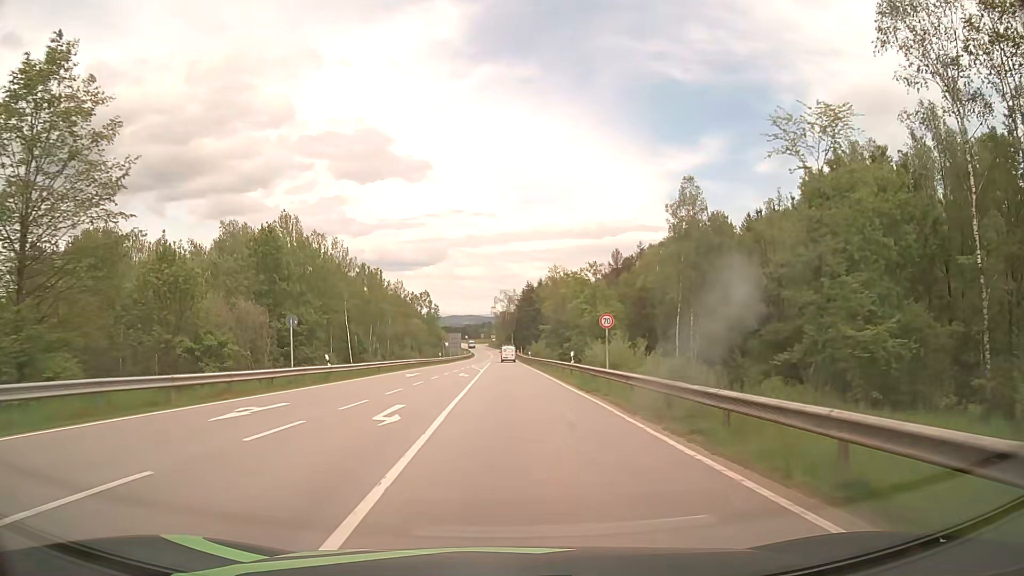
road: secondary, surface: asphalt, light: Day
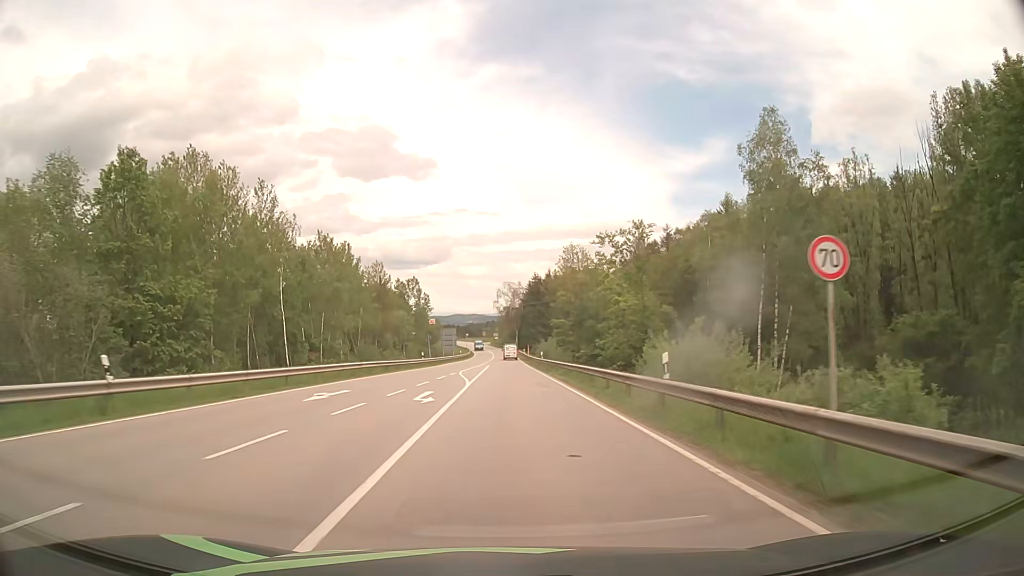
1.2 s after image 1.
(+0.1, +20.2) m; 0°
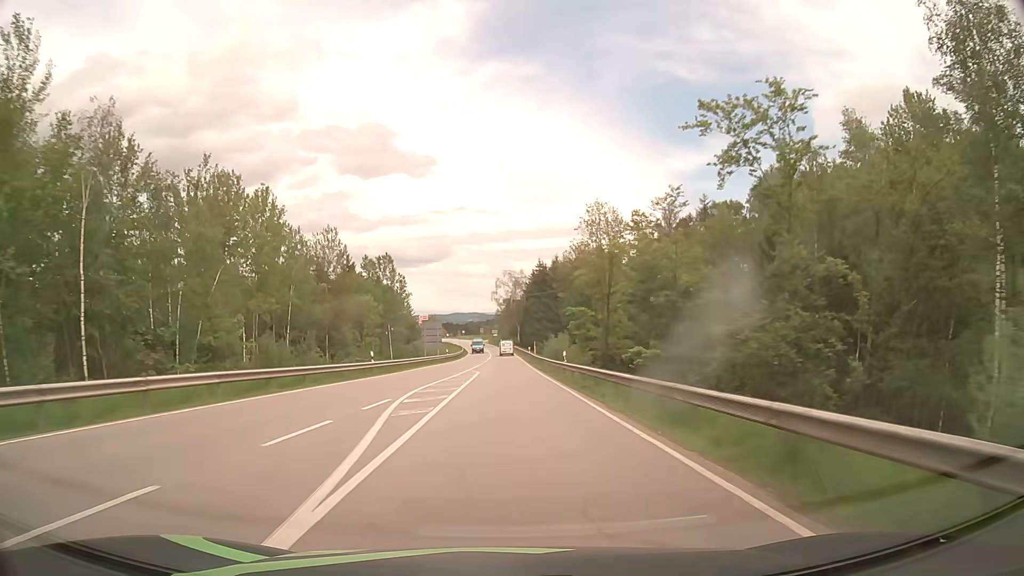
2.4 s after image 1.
(+0.1, +23.5) m; 0°
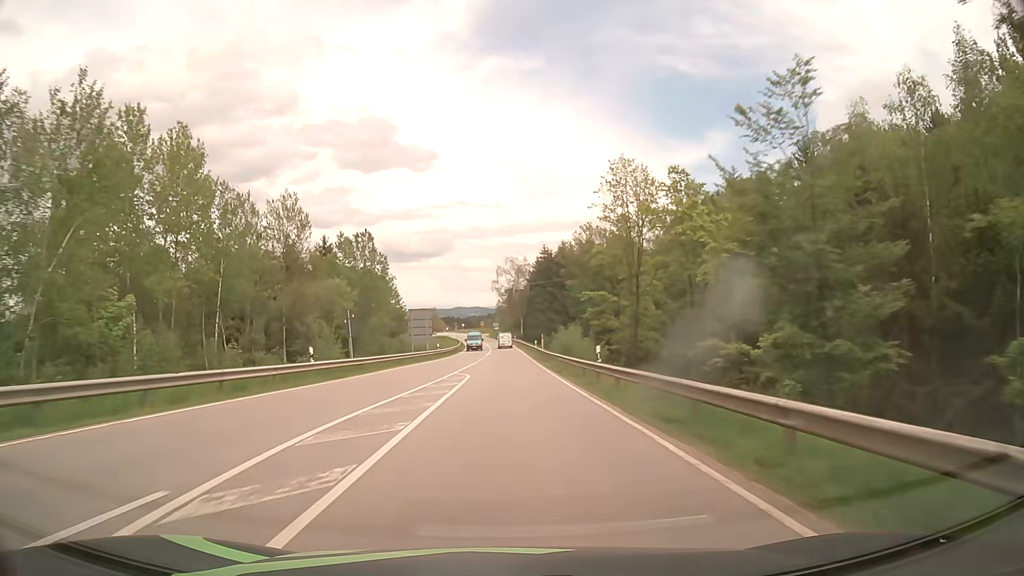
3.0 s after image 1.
(0.0, +12.5) m; 0°
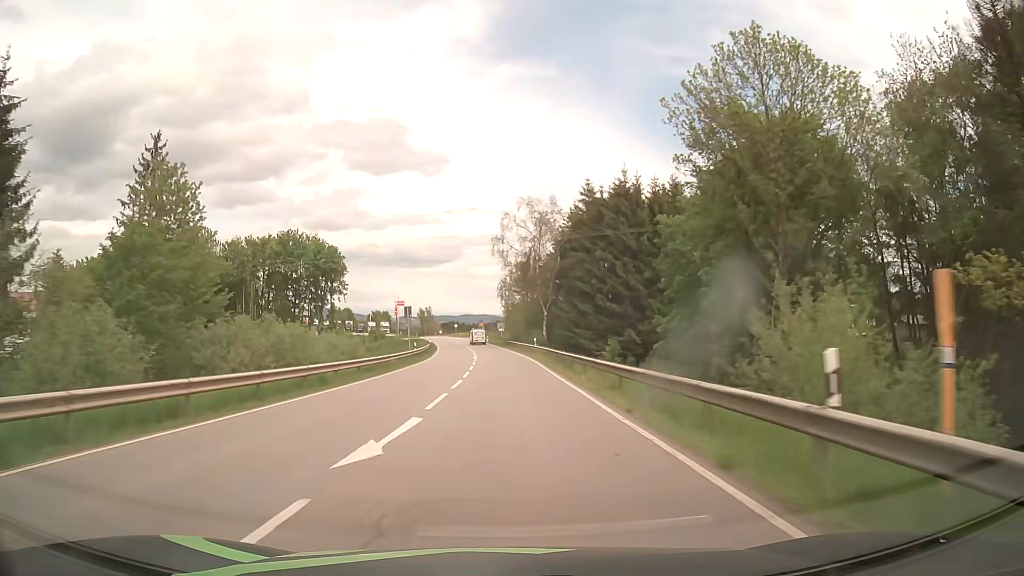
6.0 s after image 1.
(-0.3, +61.1) m; -1°
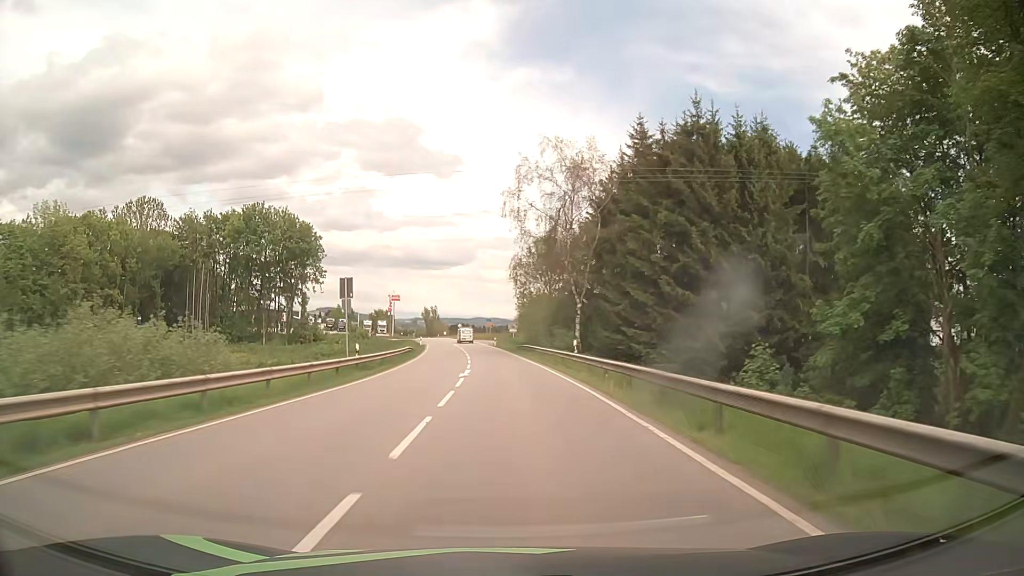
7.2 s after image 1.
(-0.3, +24.0) m; -1°
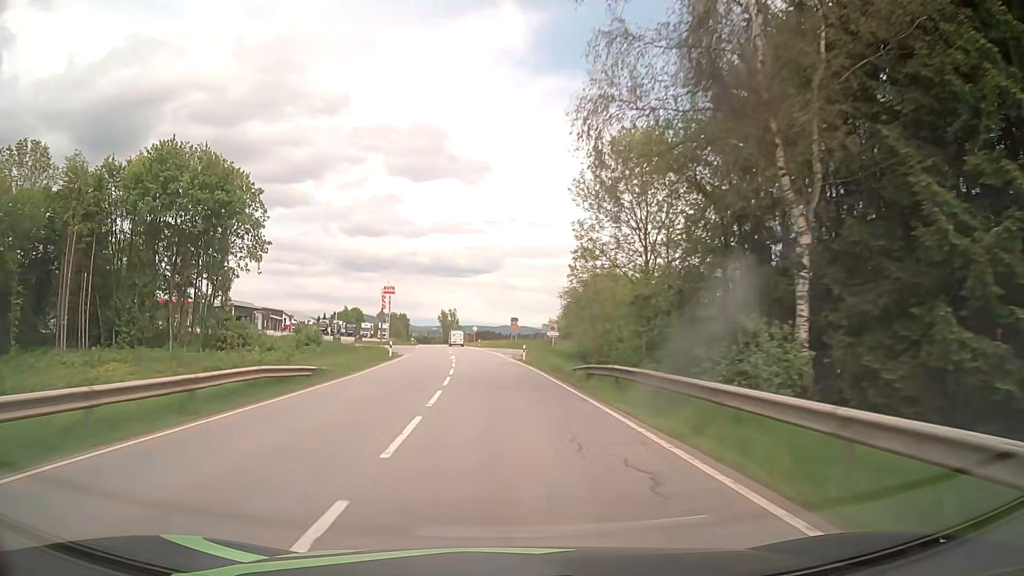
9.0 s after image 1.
(-0.5, +36.3) m; -2°
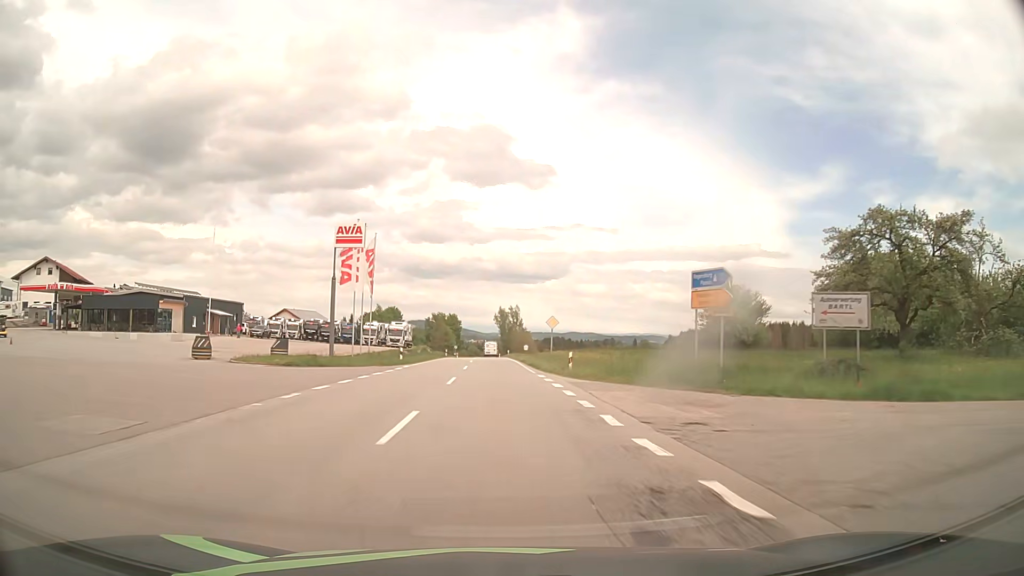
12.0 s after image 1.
(-3.3, +59.4) m; -6°
(0, +10) (0, +20) (0, +30) (-1, +40) (-1, +50) (-1, +60) (-2, +70) (-2, +80) (-2, +90) (-3, +100) m
